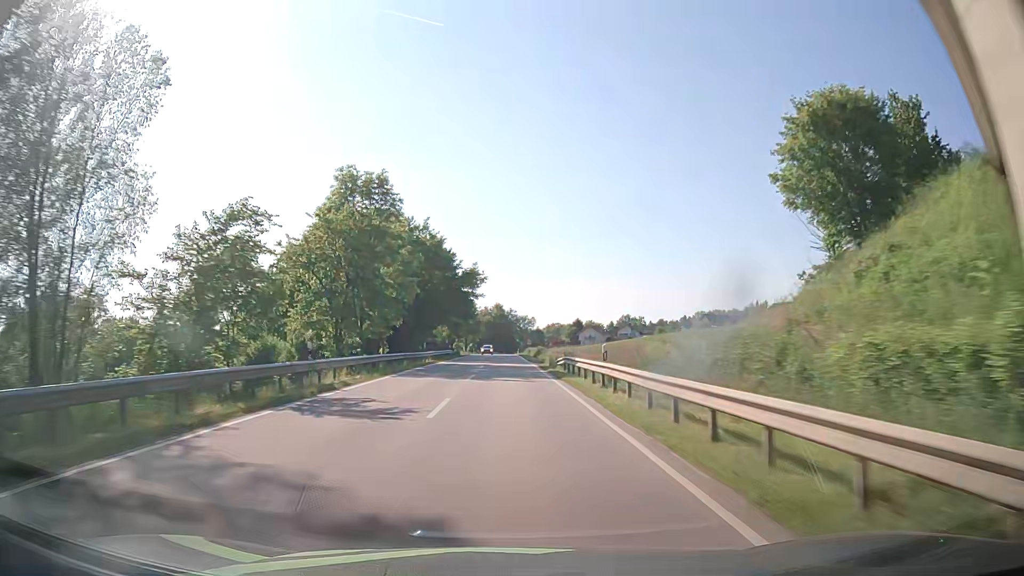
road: secondary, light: Day
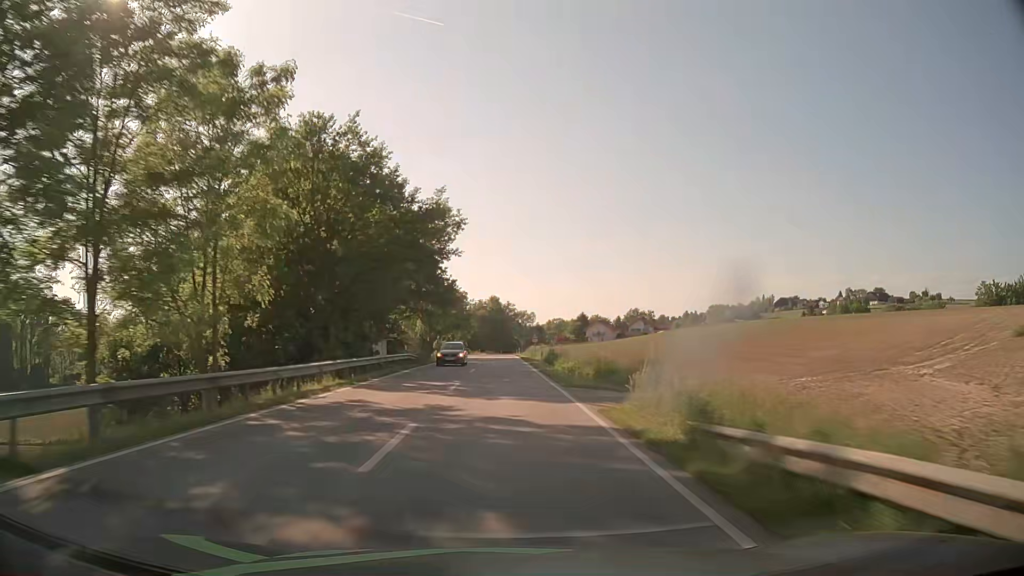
(0.0, +28.8) m; 0°
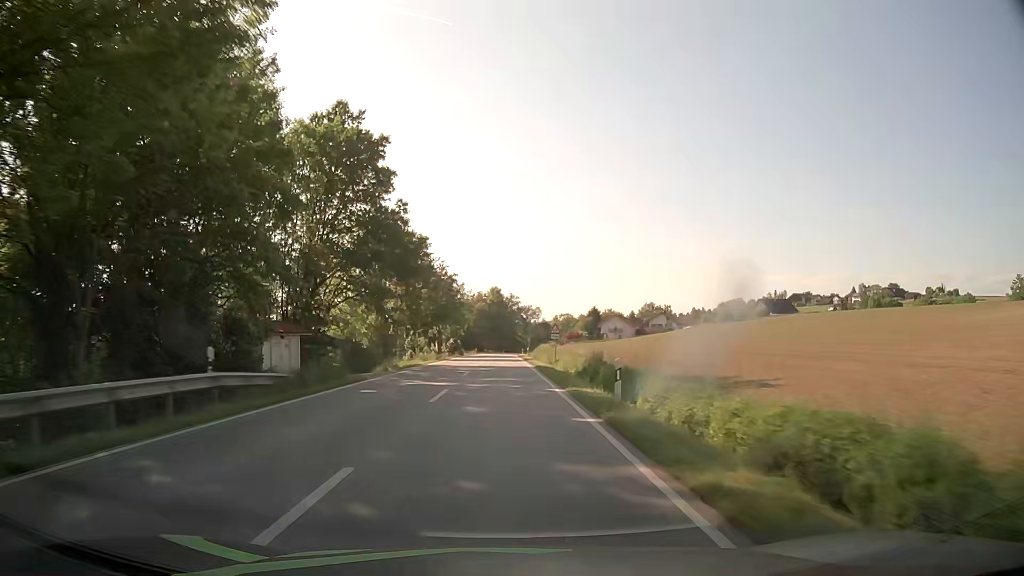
(0.0, +27.7) m; 0°
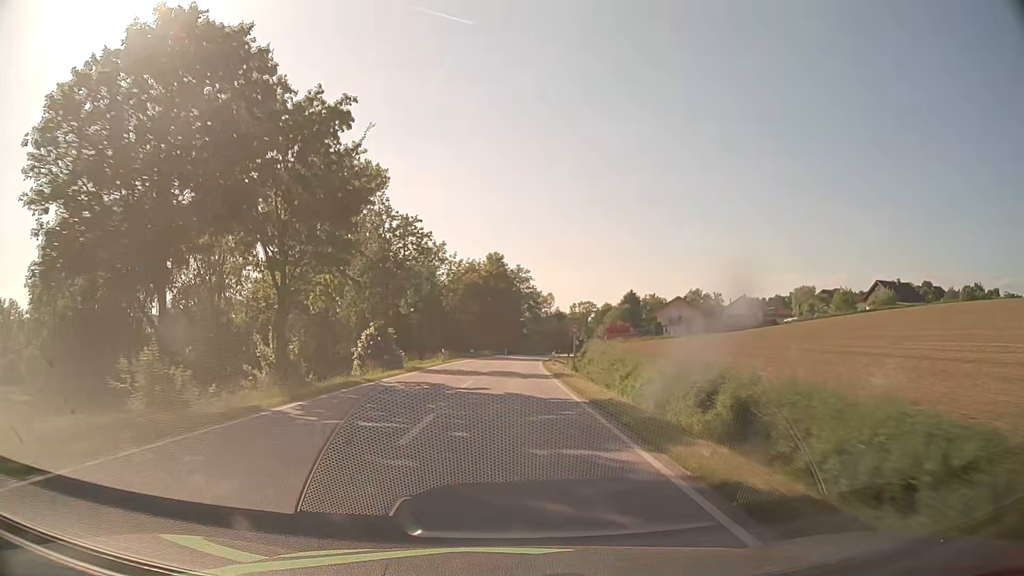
(-0.9, +65.8) m; -1°
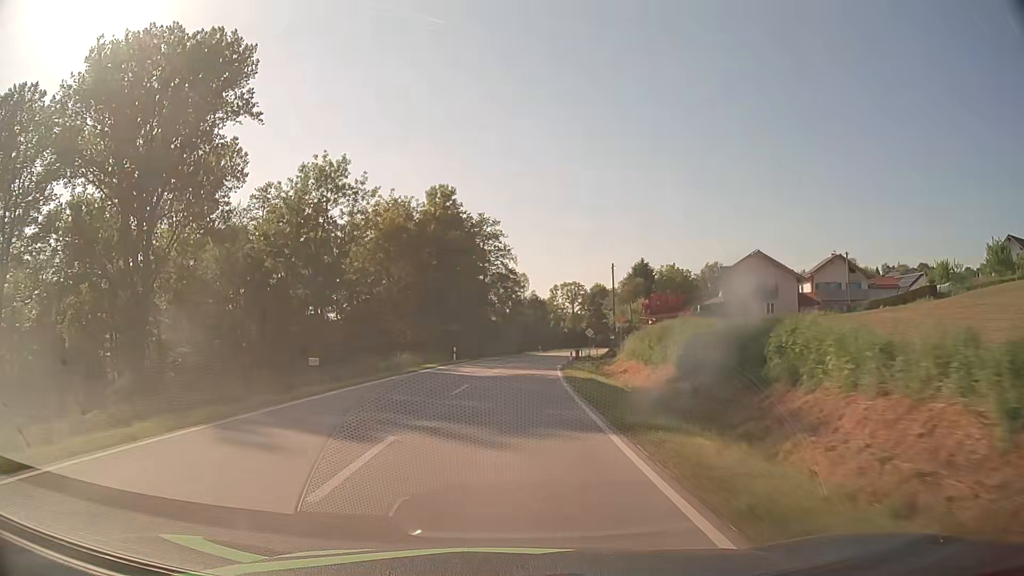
(+1.1, +51.3) m; +3°
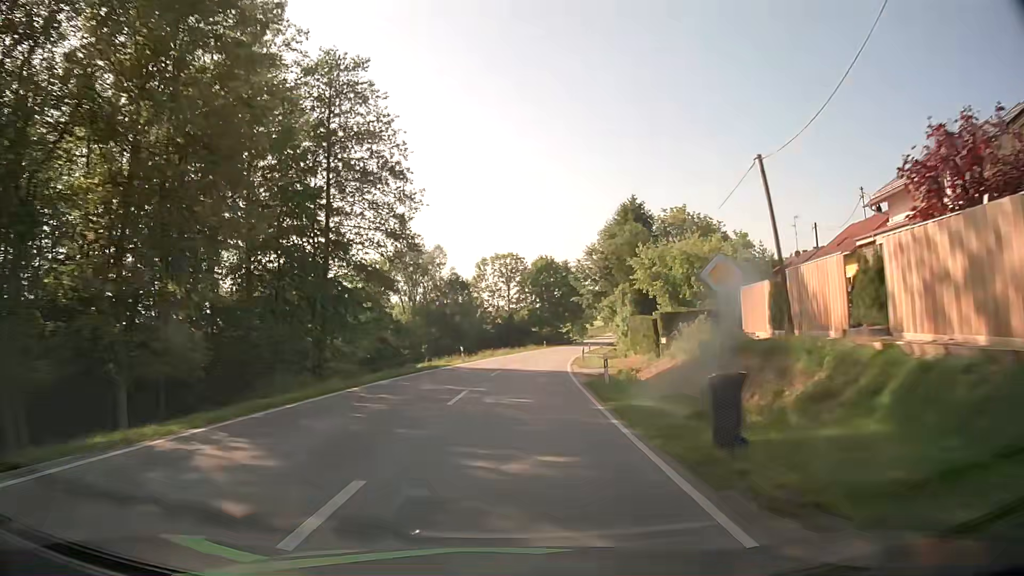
(+2.6, +50.7) m; +6°
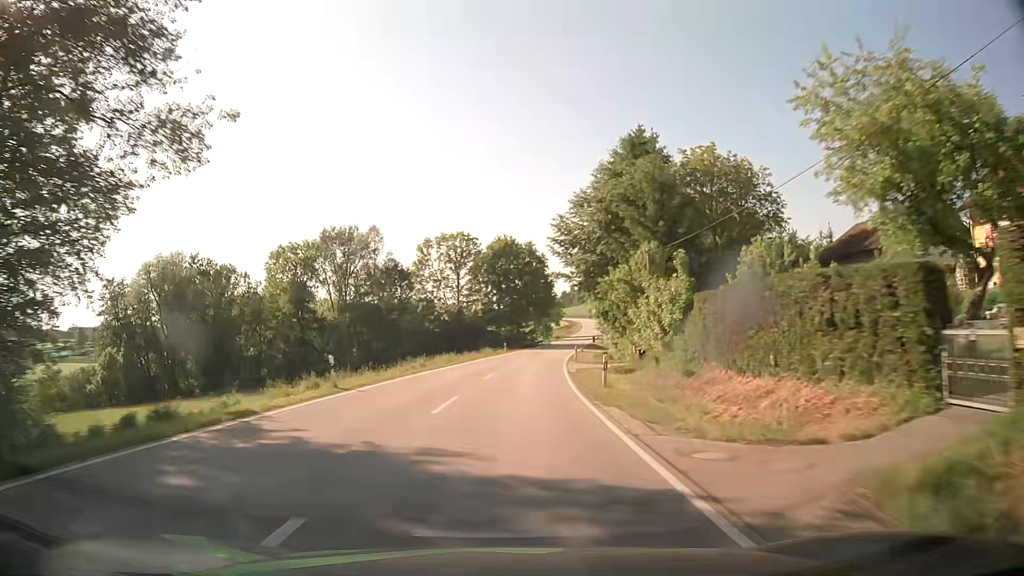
(+1.0, +25.3) m; +4°
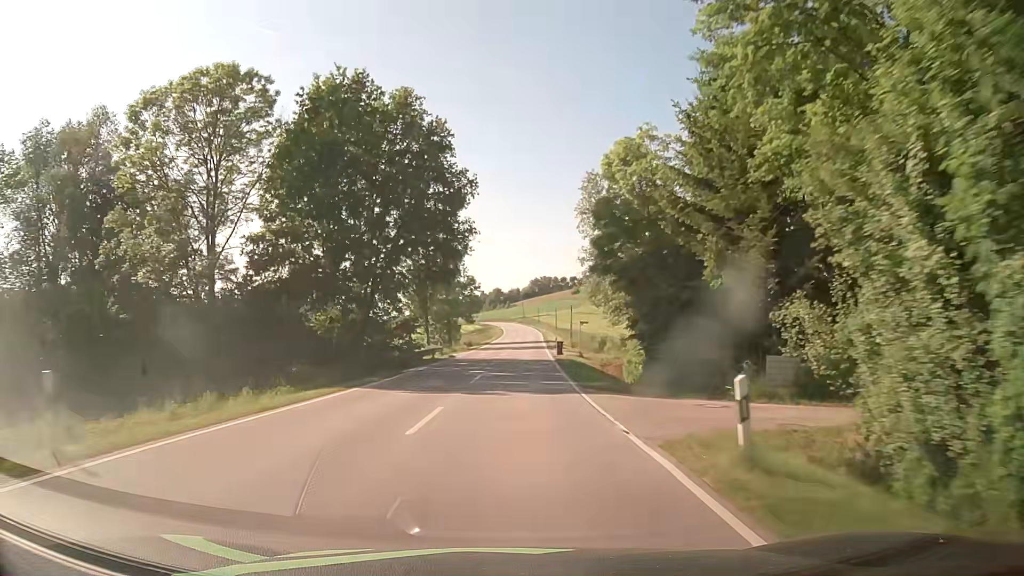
(+4.5, +62.8) m; +8°
(0, +10) (0, +20) (0, +30) (+1, +40) (+1, +50) (+2, +60) (+2, +70) (+2, +80) (+3, +90) (+3, +100) m
